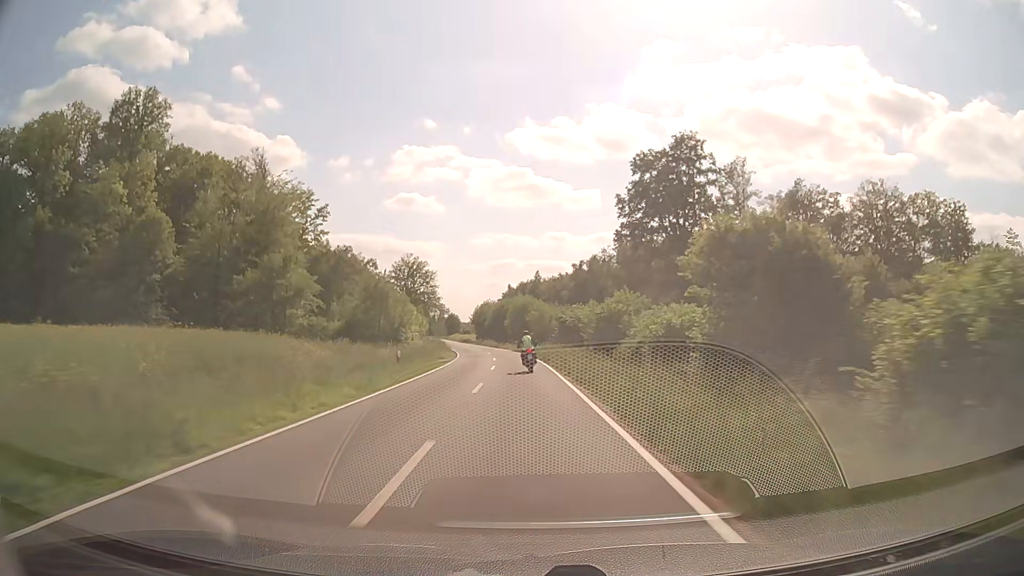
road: secondary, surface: asphalt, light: Day
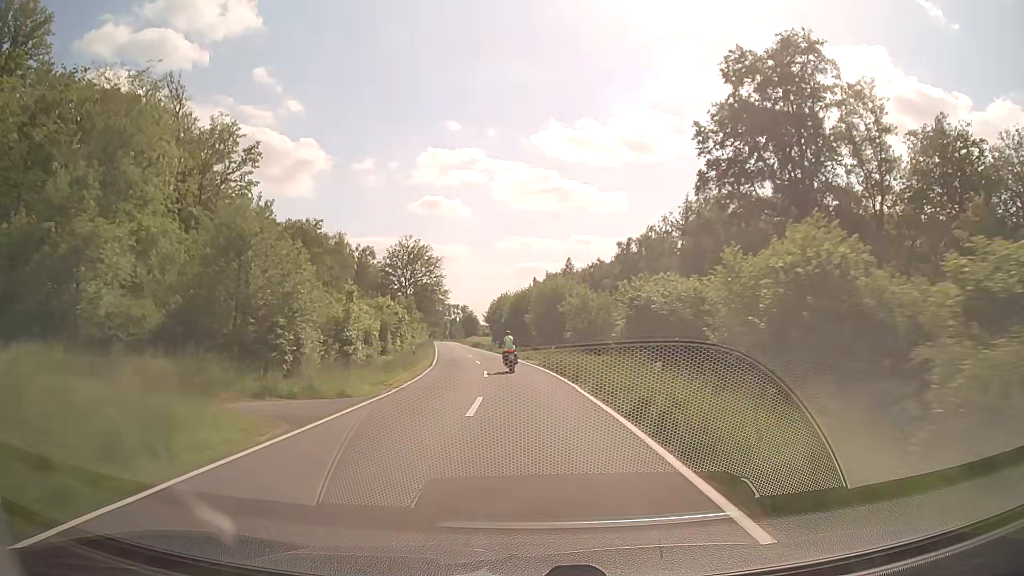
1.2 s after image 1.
(-0.4, +29.0) m; -2°
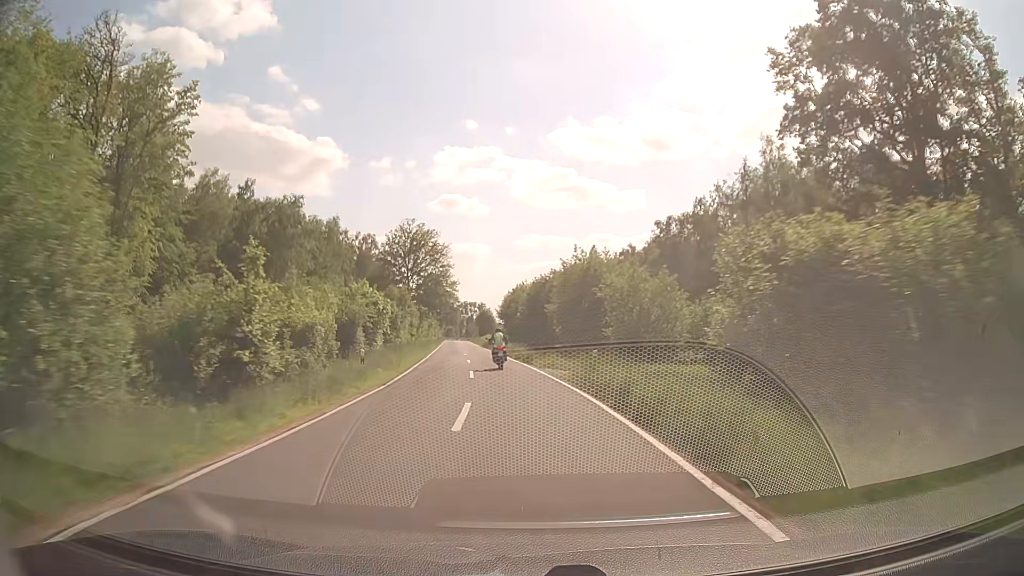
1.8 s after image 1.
(-0.2, +14.5) m; -1°
